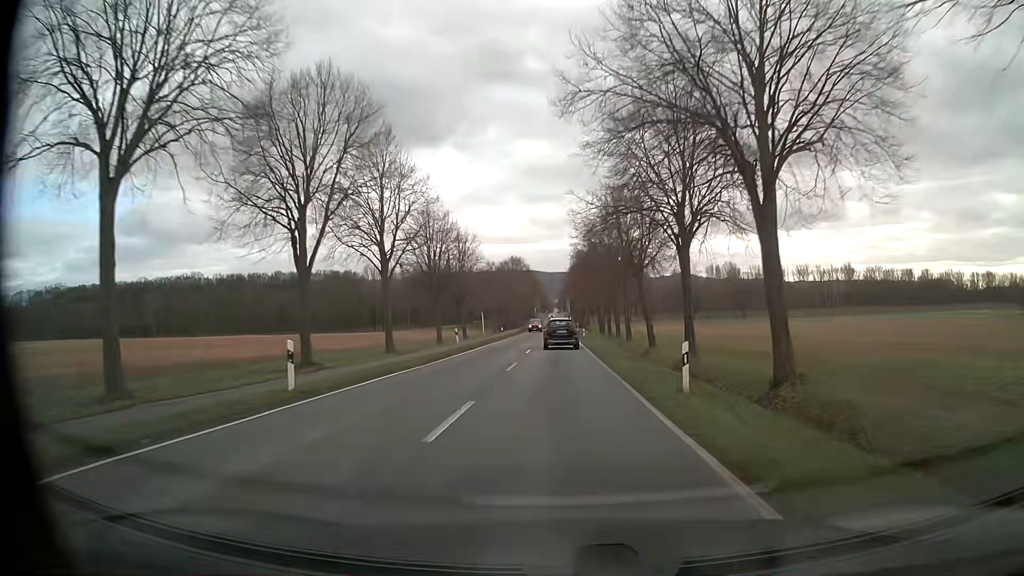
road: tertiary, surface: asphalt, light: Day
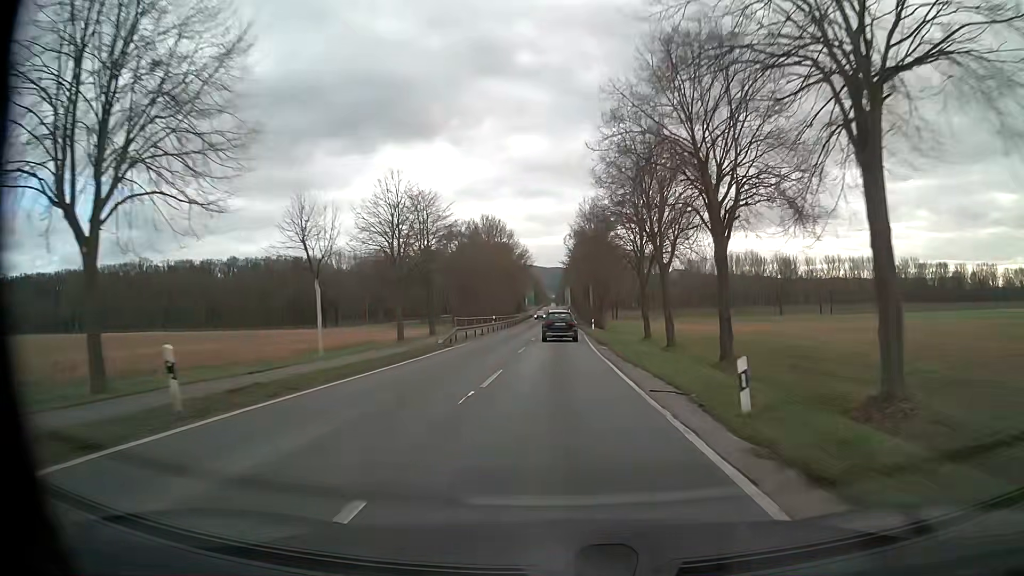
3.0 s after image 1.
(+0.1, +55.5) m; +1°
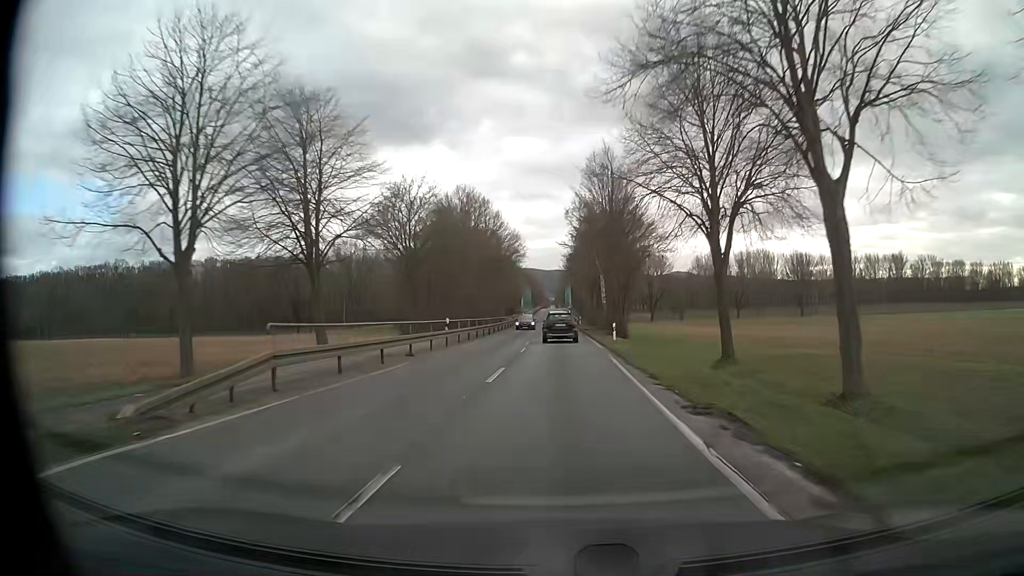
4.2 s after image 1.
(0.0, +22.9) m; 0°
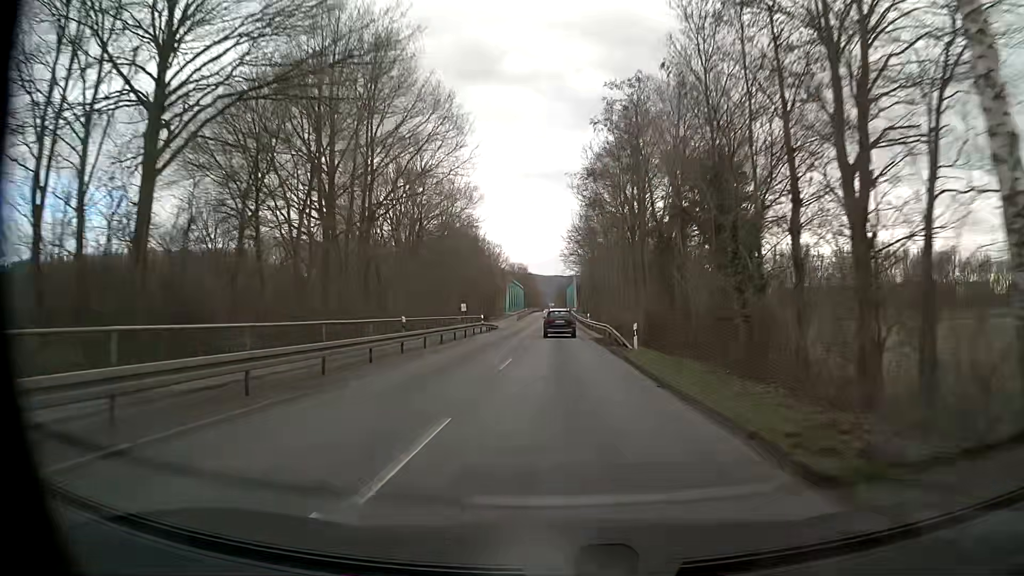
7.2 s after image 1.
(-0.1, +57.6) m; 0°
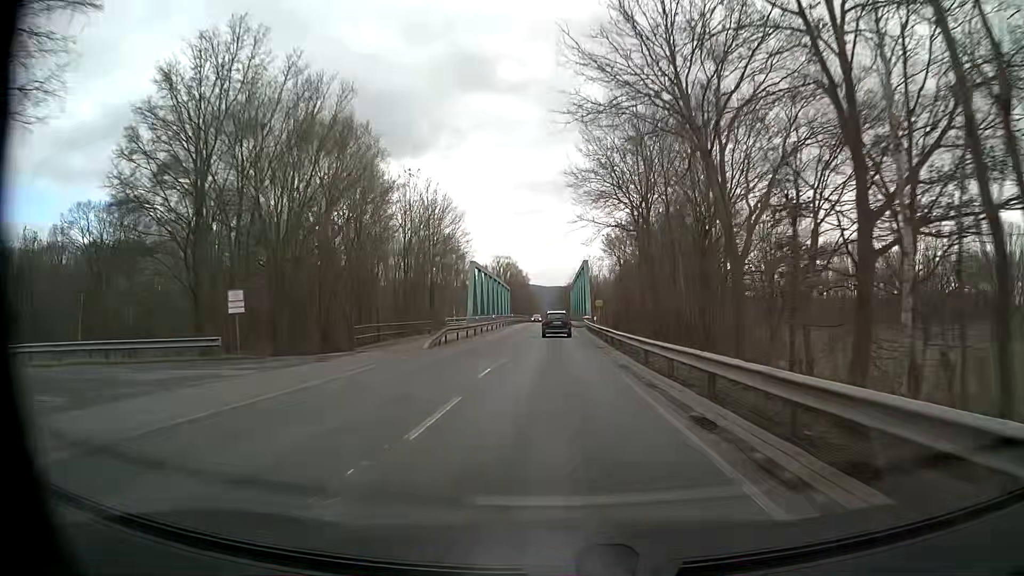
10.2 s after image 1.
(0.0, +57.9) m; 0°
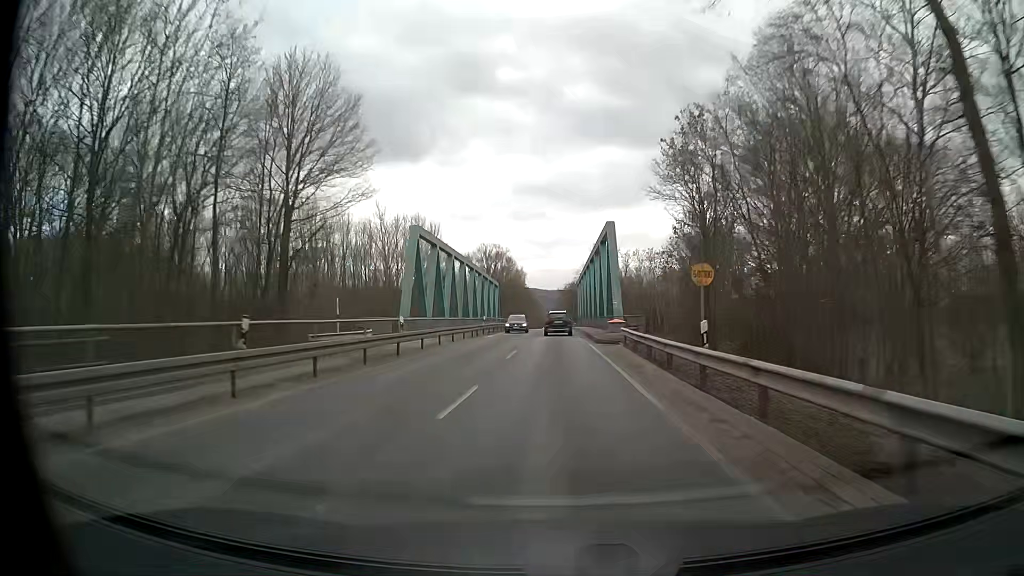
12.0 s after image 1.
(-0.1, +34.7) m; 0°
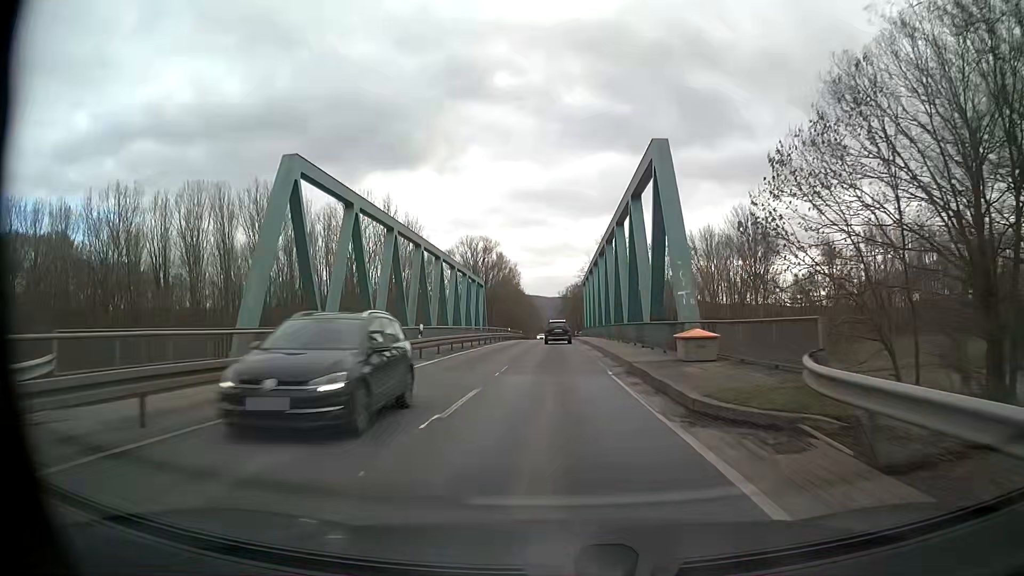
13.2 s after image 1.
(-0.1, +23.0) m; 0°
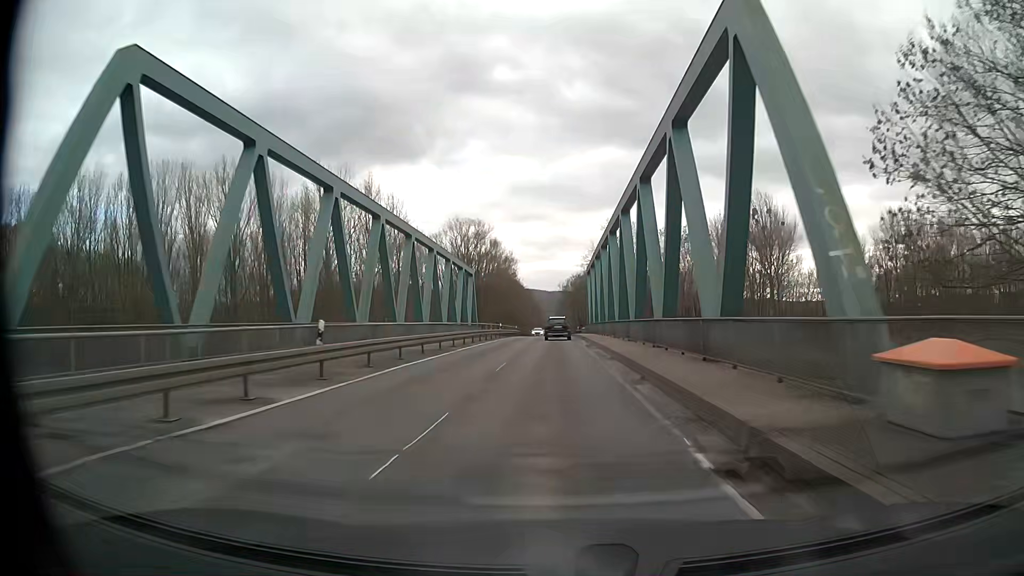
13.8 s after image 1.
(0.0, +11.5) m; 0°
(0, +10) (0, +20) (0, +30) (0, +40) (0, +50) (0, +60) (0, +70) (0, +80) (0, +90) (0, +100) m
